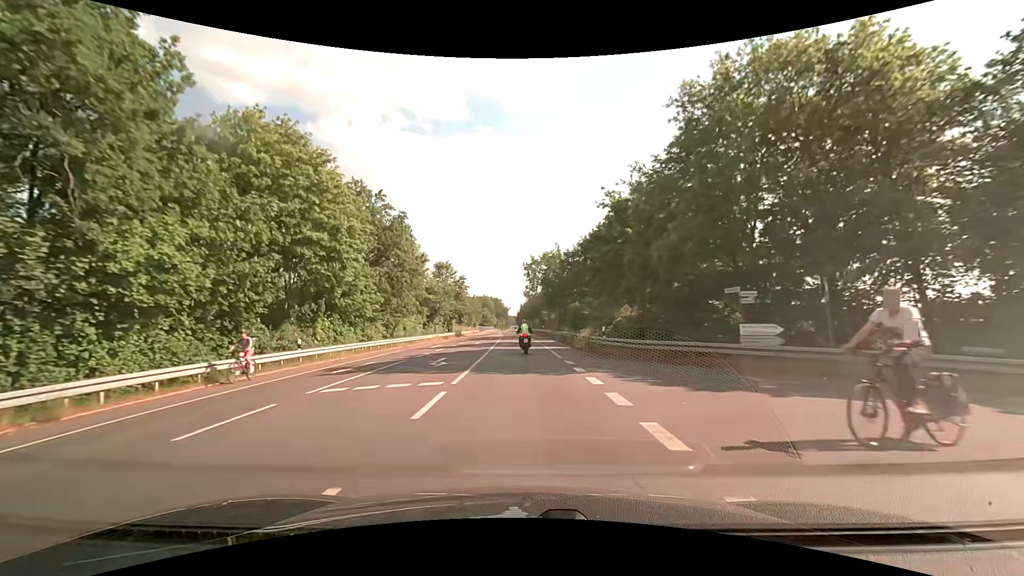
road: tertiary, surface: asphalt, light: Day
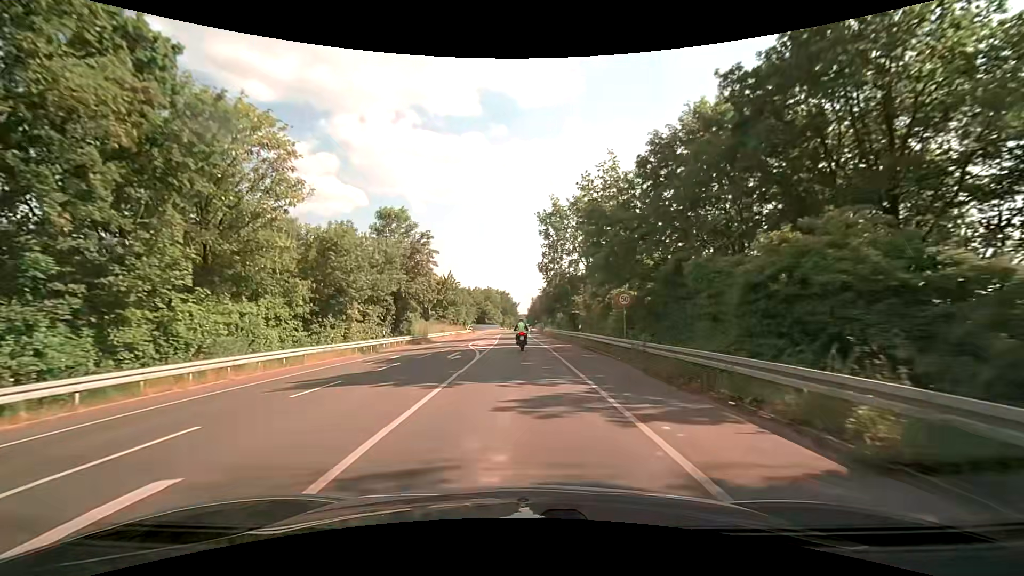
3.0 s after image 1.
(-0.3, +37.4) m; -1°
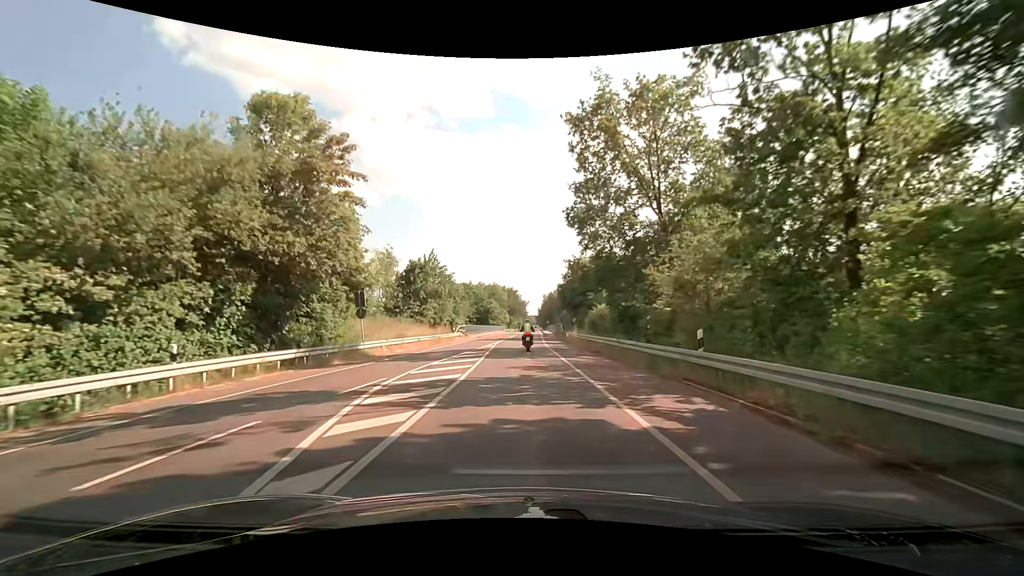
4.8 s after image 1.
(-0.2, +22.7) m; -1°
(0, +10) (0, +20) (0, +30) (0, +40) (0, +50) (+1, +60) (+1, +70) (+1, +80) (+1, +90) (+2, +100) m
